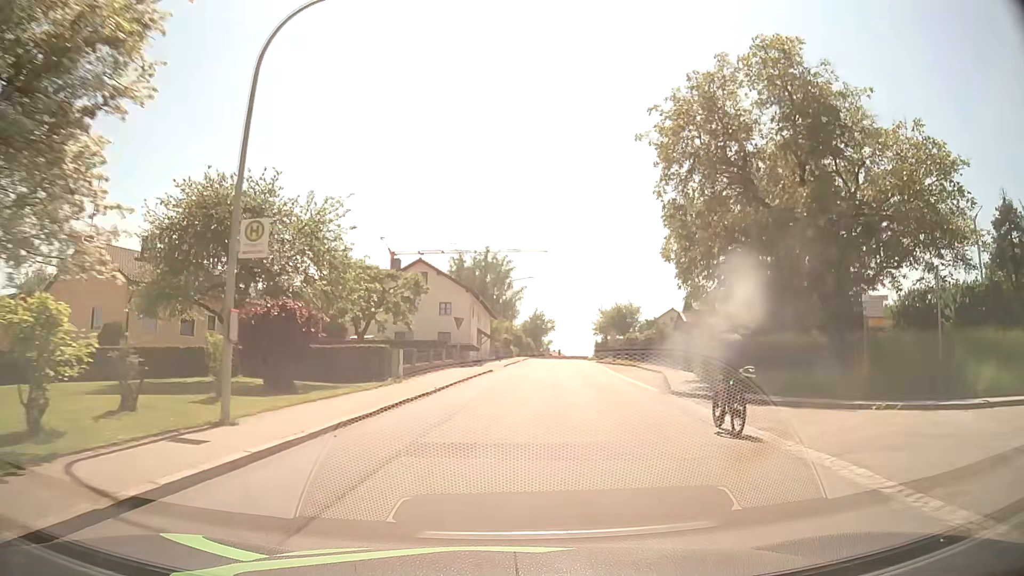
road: tertiary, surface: asphalt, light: Day
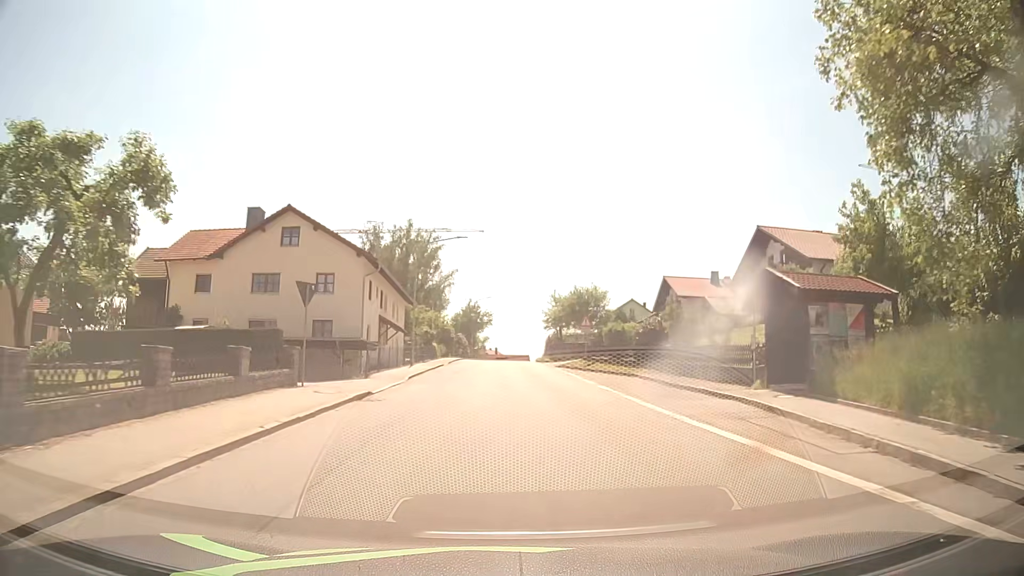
(+1.0, +20.8) m; +6°
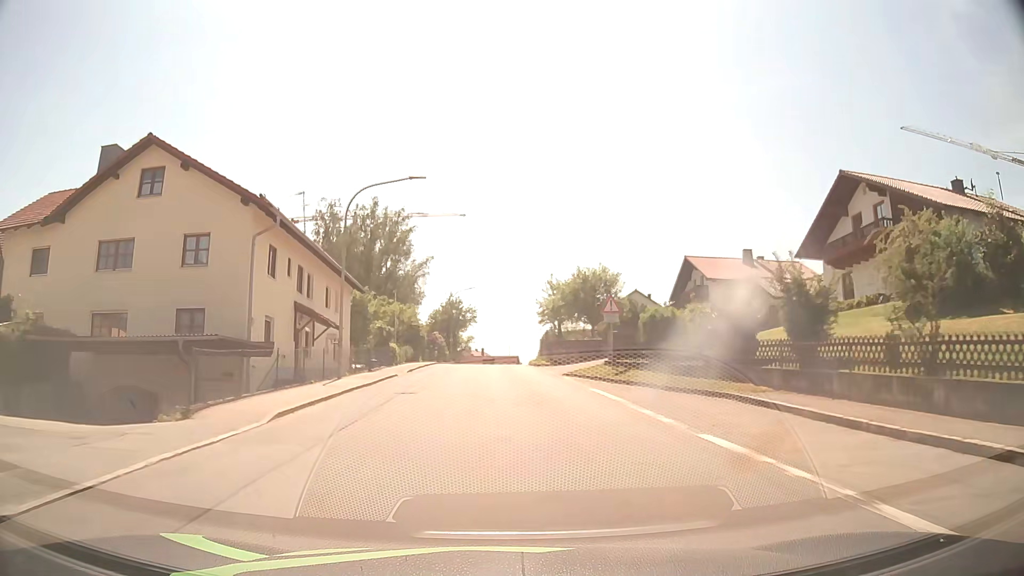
(+0.2, +14.2) m; +1°
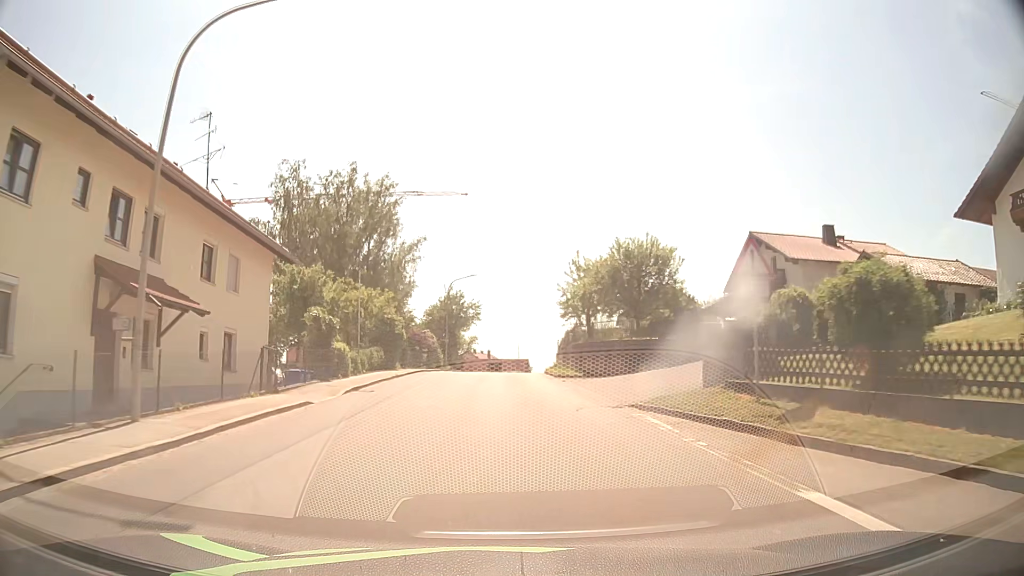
(-0.1, +14.5) m; -1°
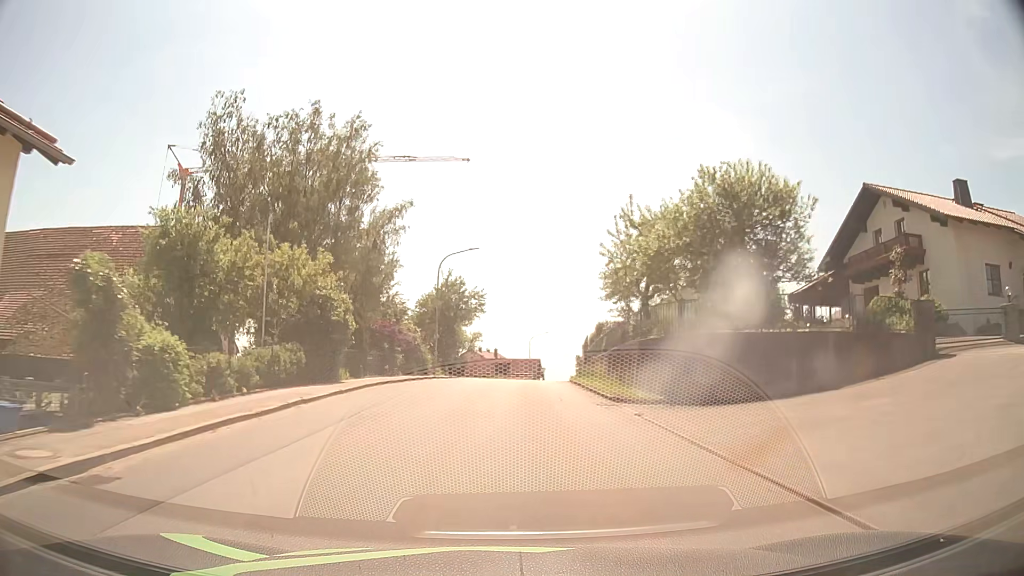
(-0.1, +14.8) m; -1°
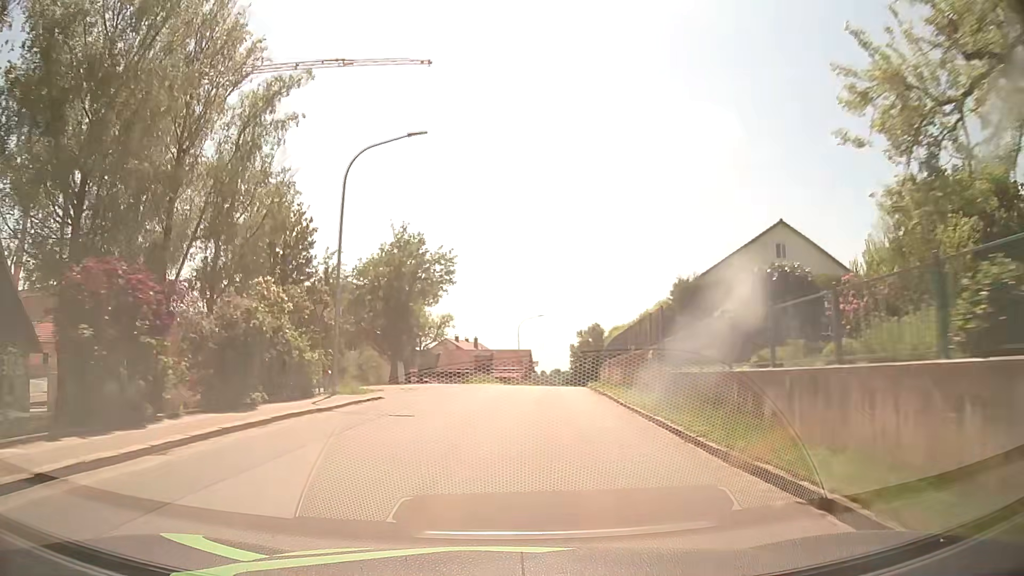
(+0.1, +22.6) m; +1°
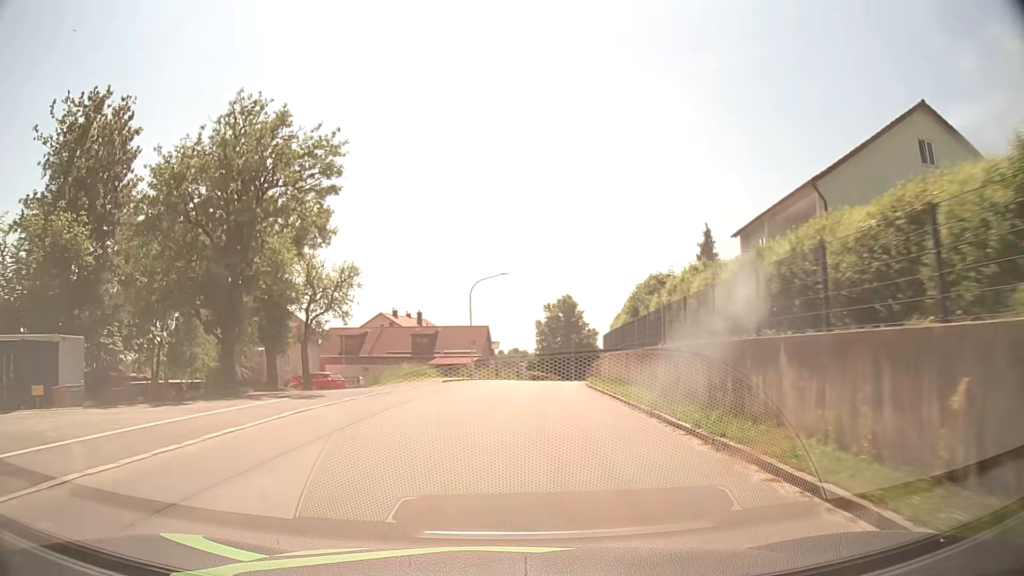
(+0.7, +23.2) m; +4°
(0, +10) (0, +20) (+1, +30) (+2, +40) (+4, +50) (+6, +60) (+8, +69) (+11, +79) (+13, +89) (+16, +98) m
